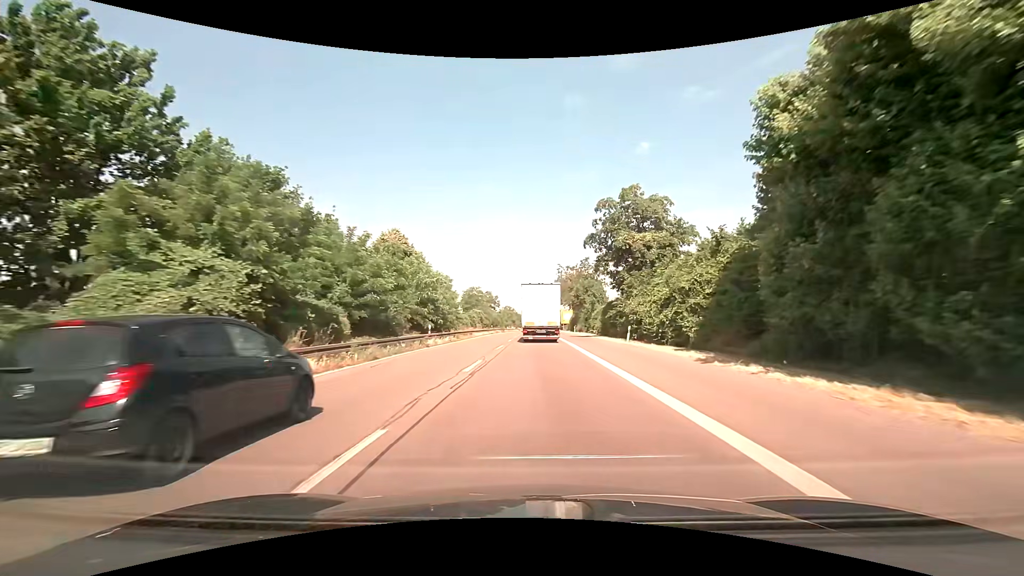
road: trunk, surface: asphalt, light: Day
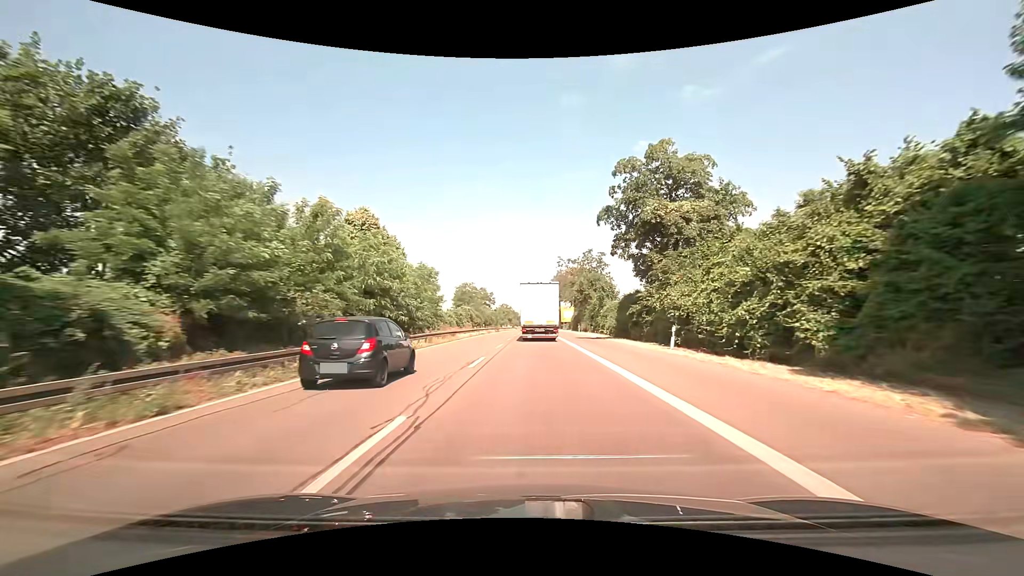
(0.0, +10.6) m; 0°
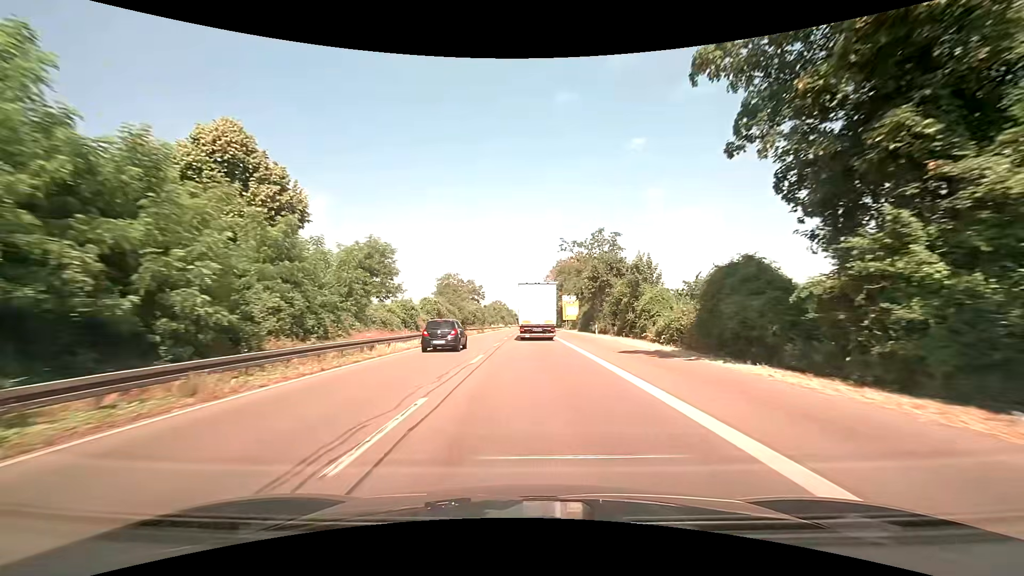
(+0.2, +21.6) m; +1°
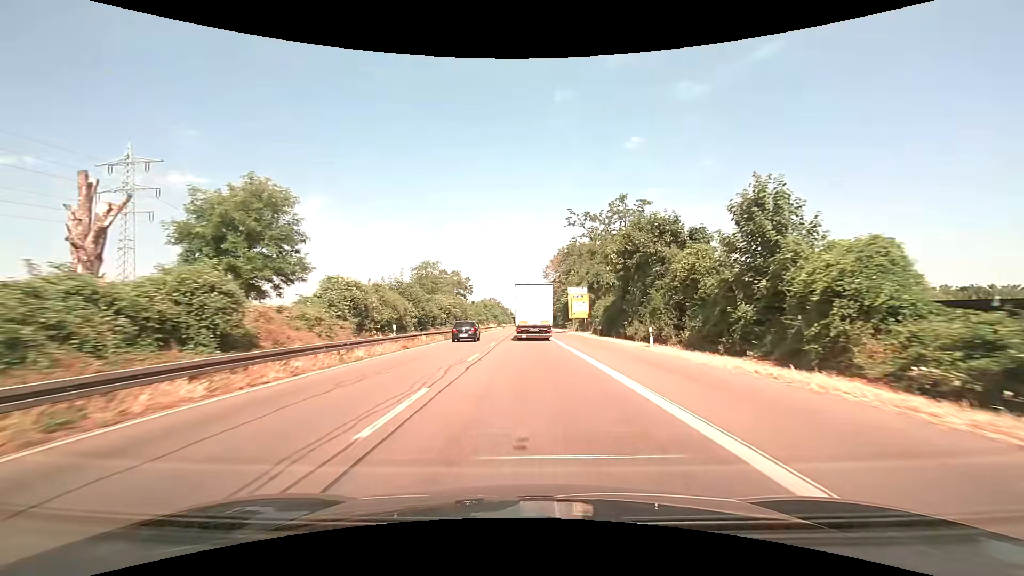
(+0.1, +21.8) m; +1°
(0, +10) (0, +20) (0, +30) (0, +40) (0, +50) (0, +60) (0, +70) (0, +80) (-1, +90) (-1, +100) m
